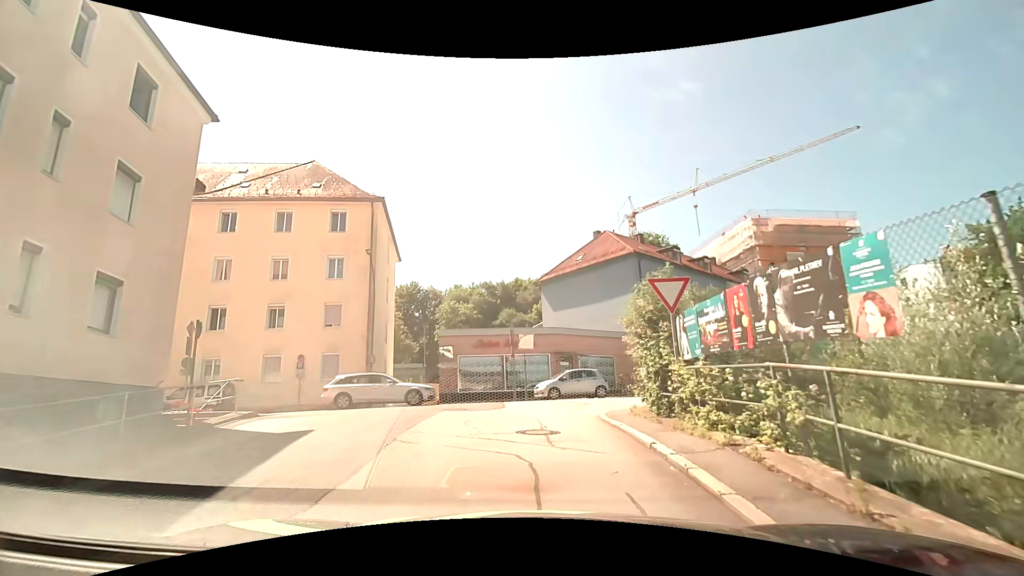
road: residential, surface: asphalt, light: Day
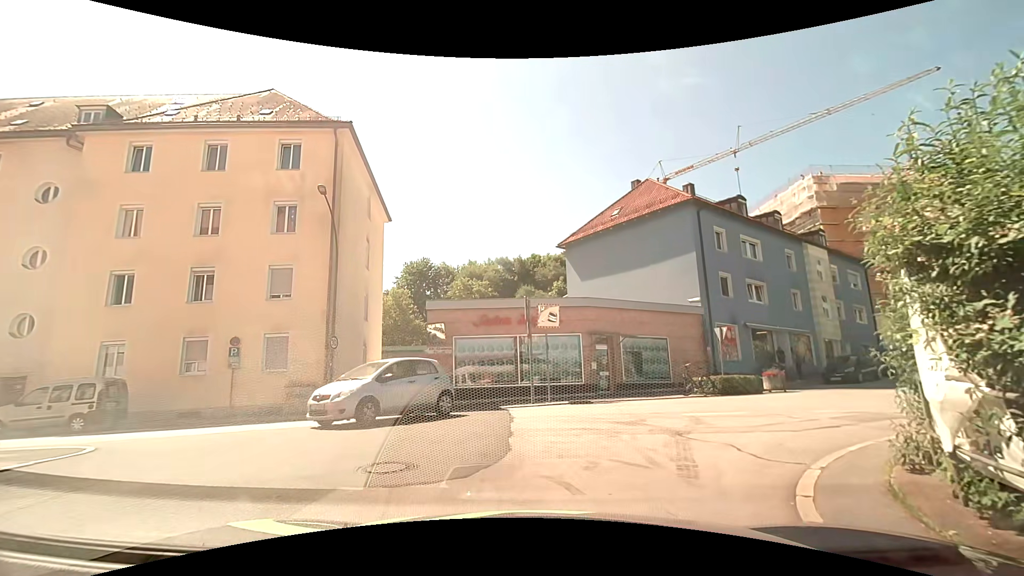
(-0.2, +8.7) m; -3°
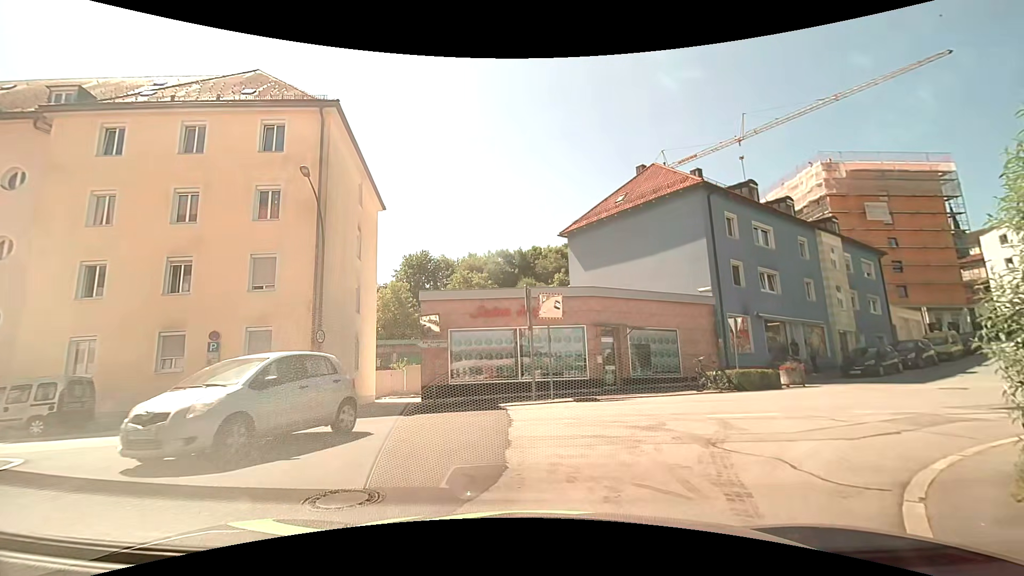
(0.0, +1.4) m; 0°
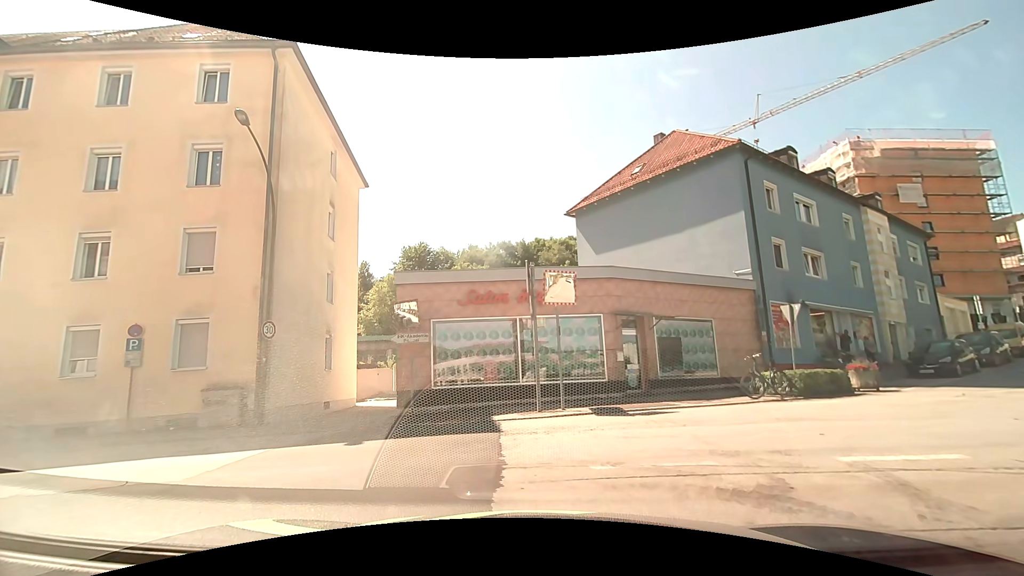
(0.0, +4.1) m; -3°
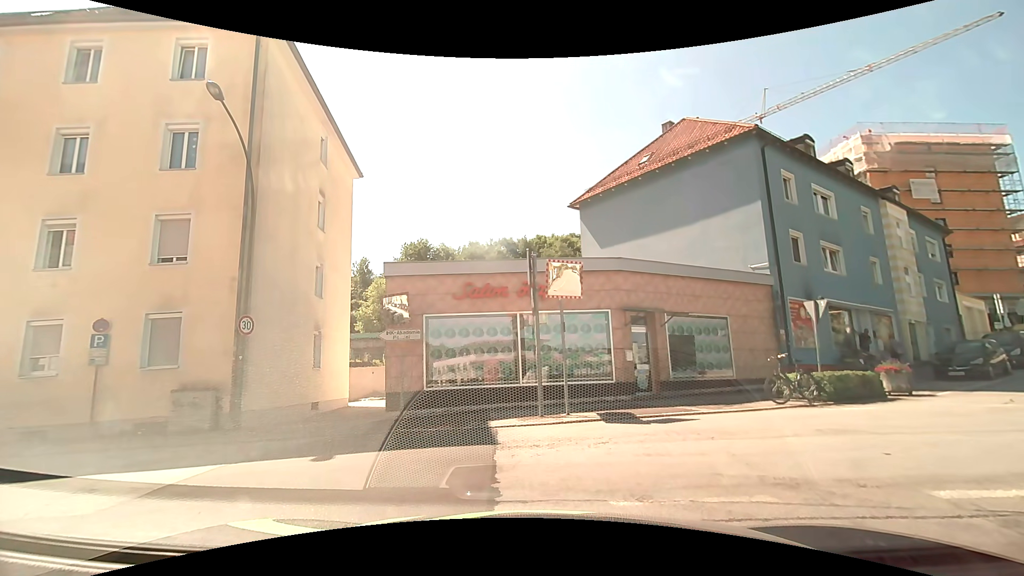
(0.0, +1.3) m; 0°
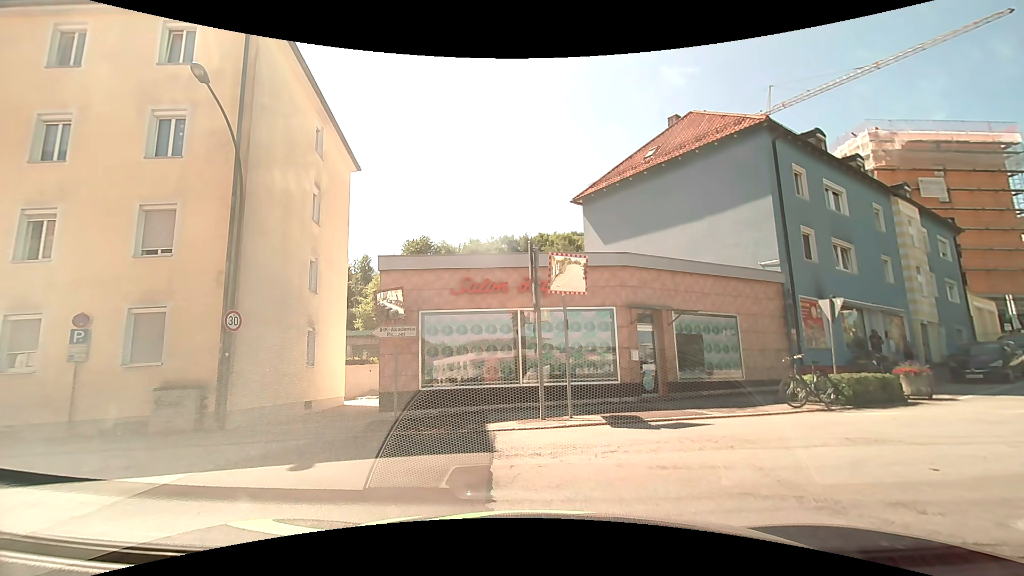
(0.0, +0.8) m; 0°
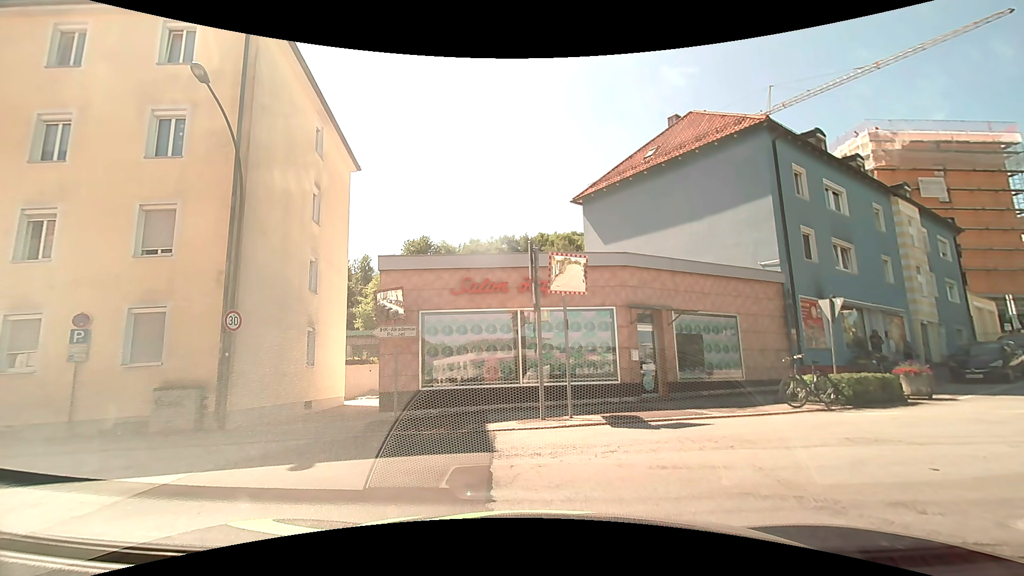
(0.0, 0.0) m; 0°
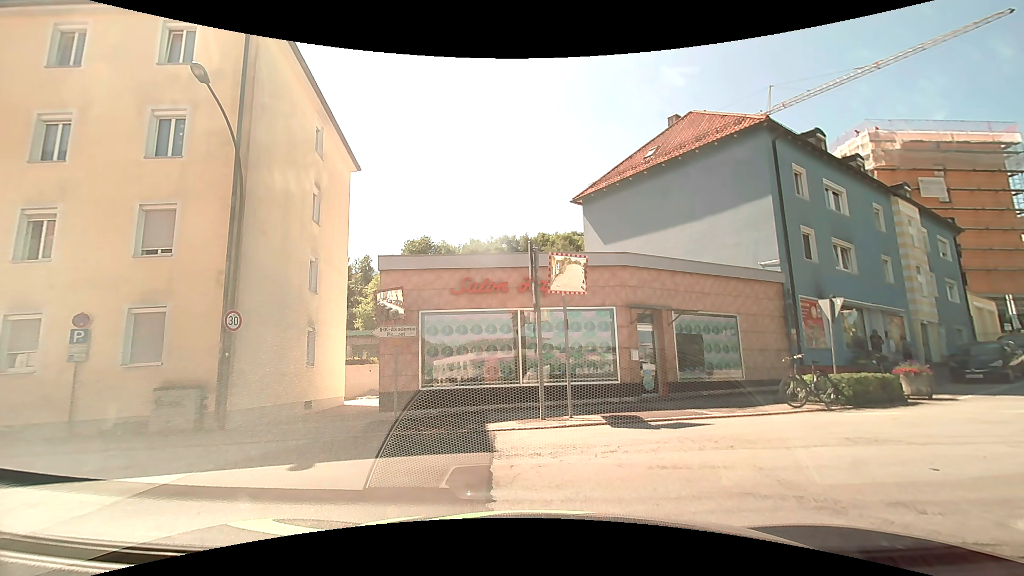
(0.0, 0.0) m; 0°
(-3, +9) (-13, +10) (-23, +9) (-33, +9) (-43, +8) (-53, +7) (-63, +7) (-73, +6) (-83, +5) (-93, +5) m
